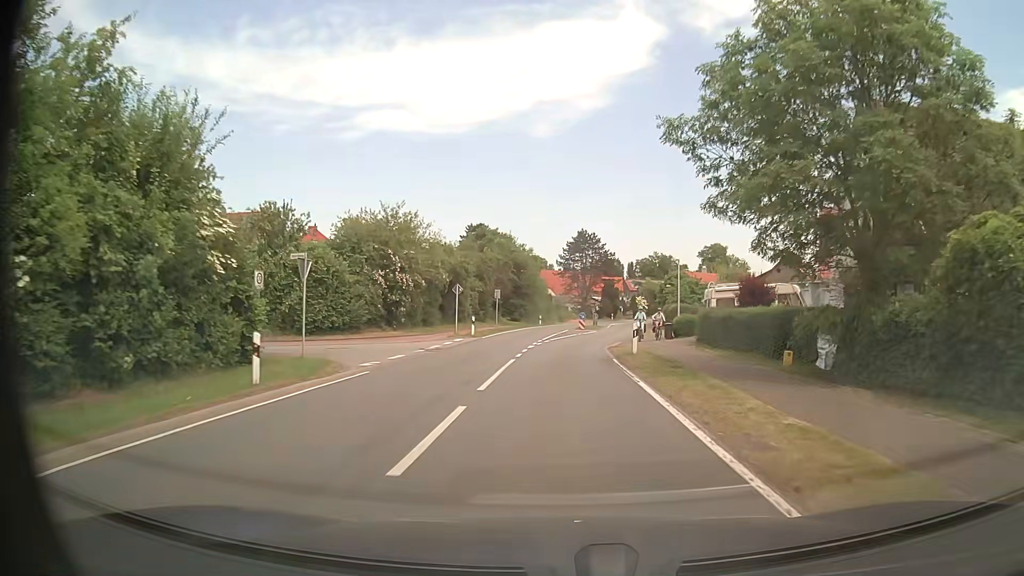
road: secondary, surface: asphalt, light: Day
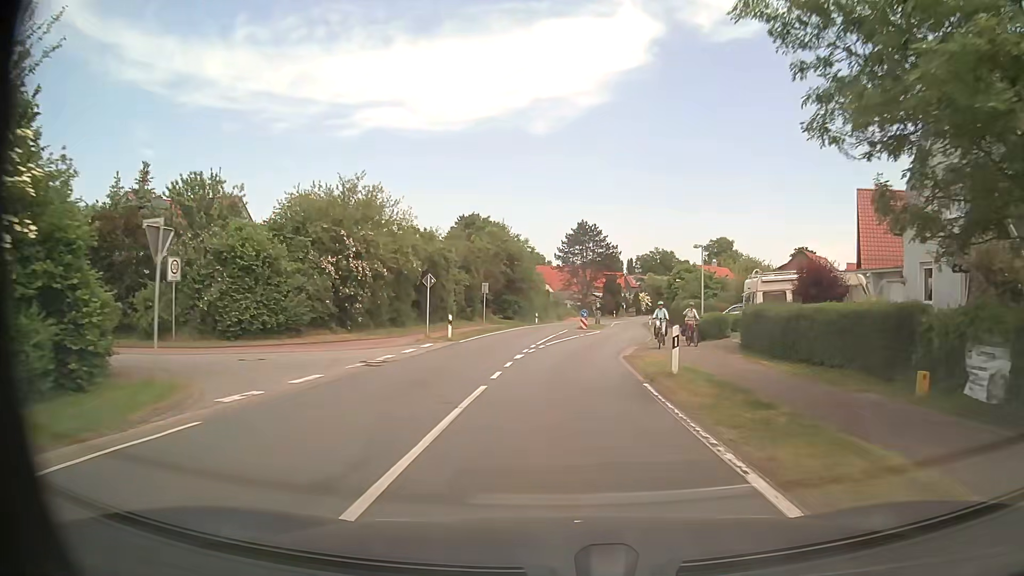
(+0.1, +7.6) m; 0°
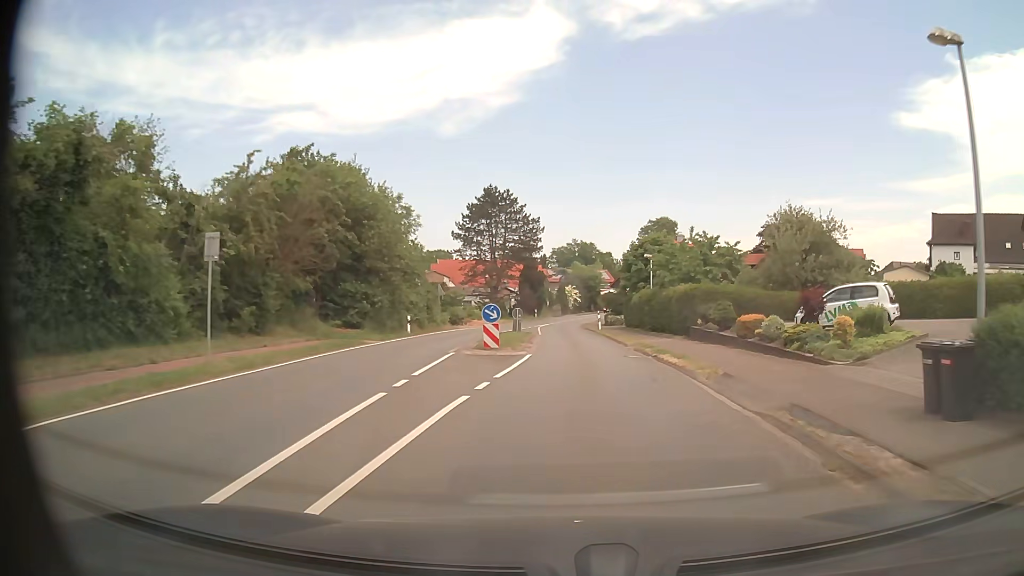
(+1.1, +28.5) m; +8°
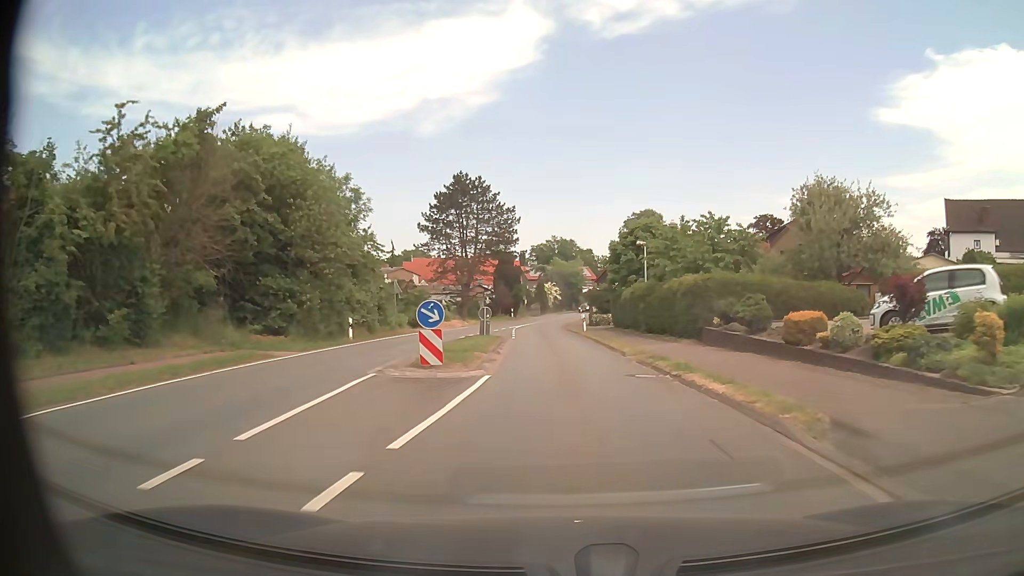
(+0.2, +7.1) m; +2°
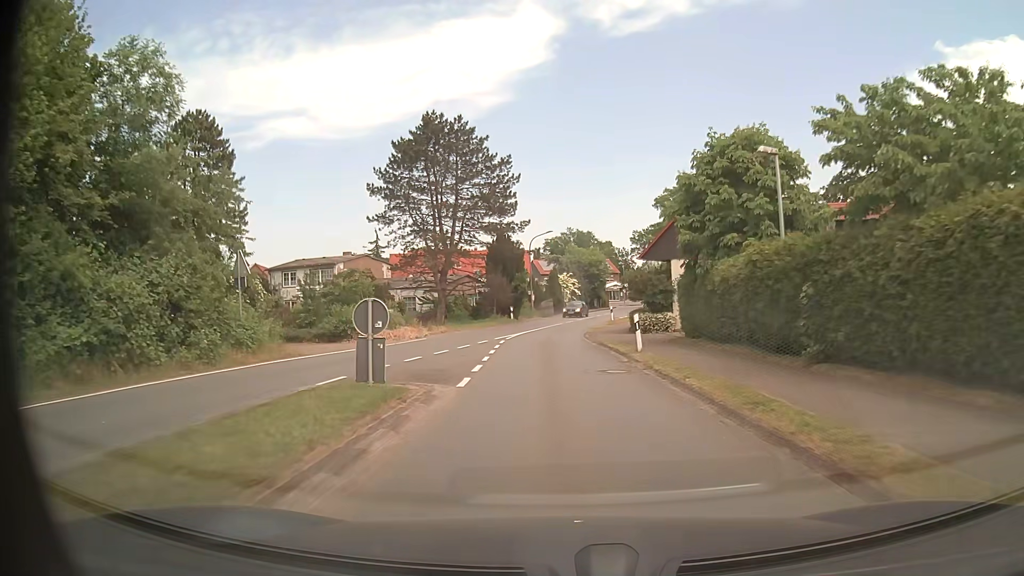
(-0.2, +21.5) m; -2°
(0, +10) (0, +20) (0, +30) (0, +40) (+2, +50) (+4, +60) (+6, +69) (+9, +79) (+11, +89) (+13, +98) m
